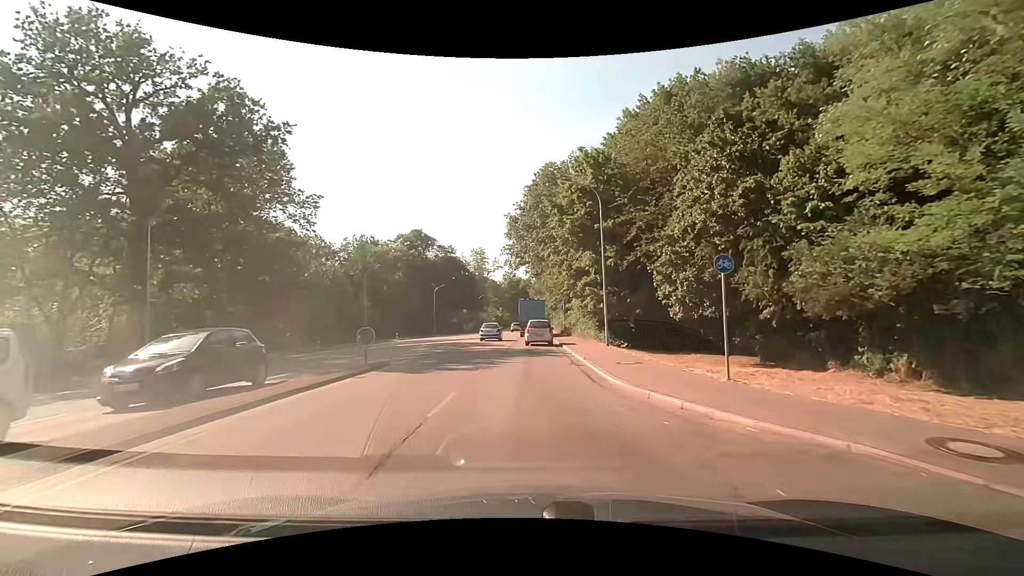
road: secondary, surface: asphalt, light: Day
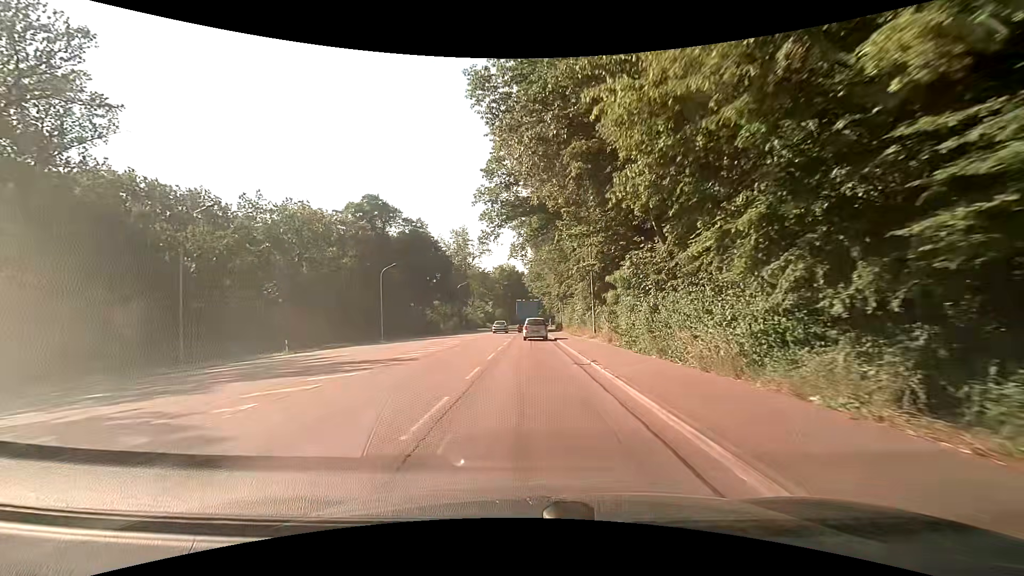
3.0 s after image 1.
(+0.3, +31.4) m; +1°
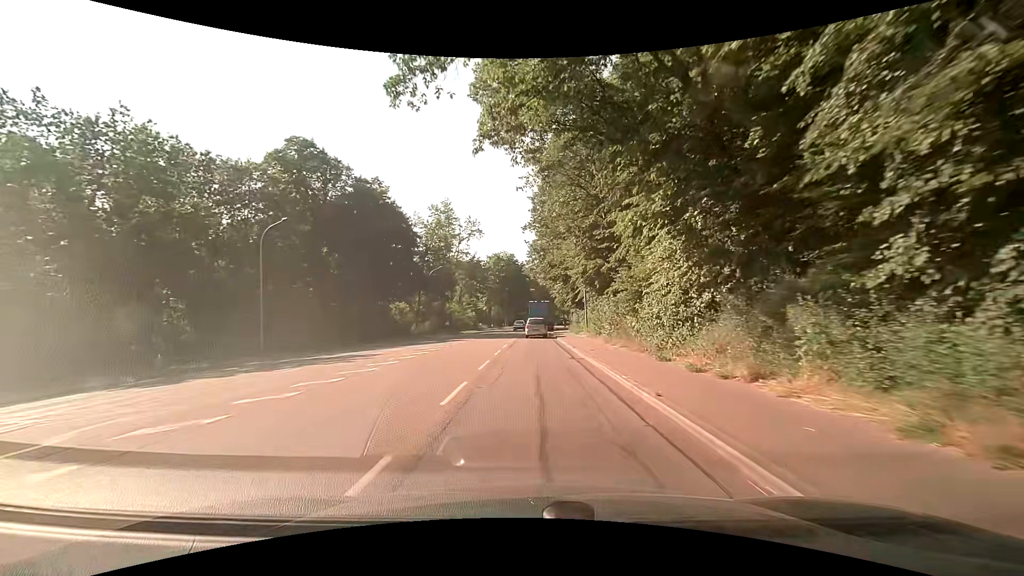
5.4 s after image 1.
(-0.2, +27.9) m; 0°
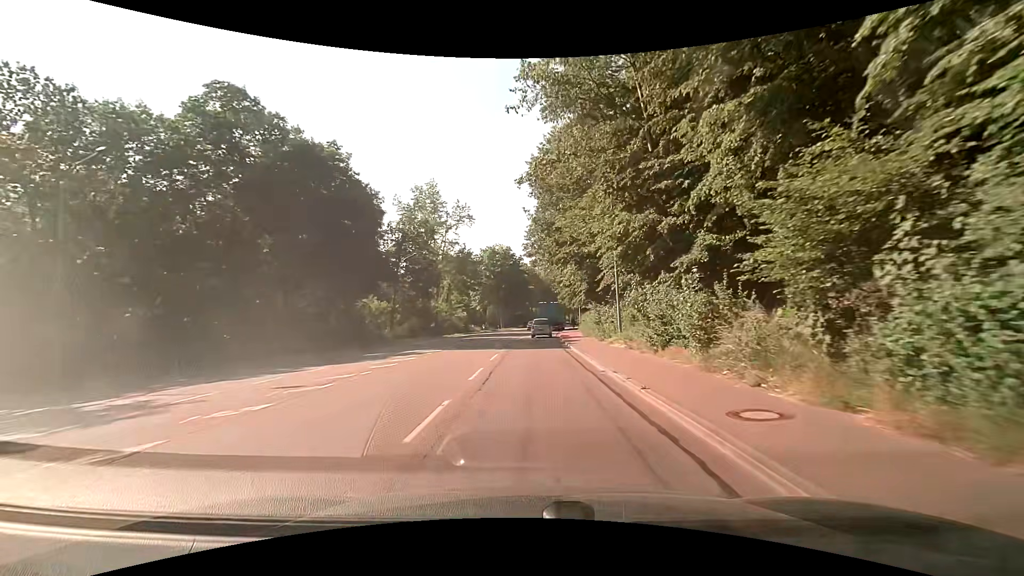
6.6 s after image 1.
(0.0, +14.4) m; 0°
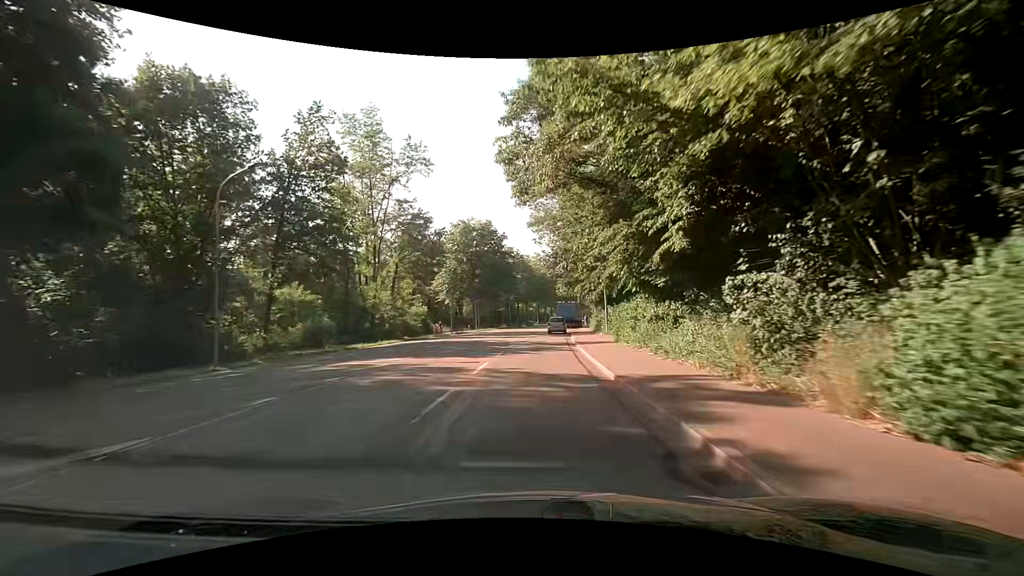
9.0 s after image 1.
(+0.1, +29.3) m; +1°
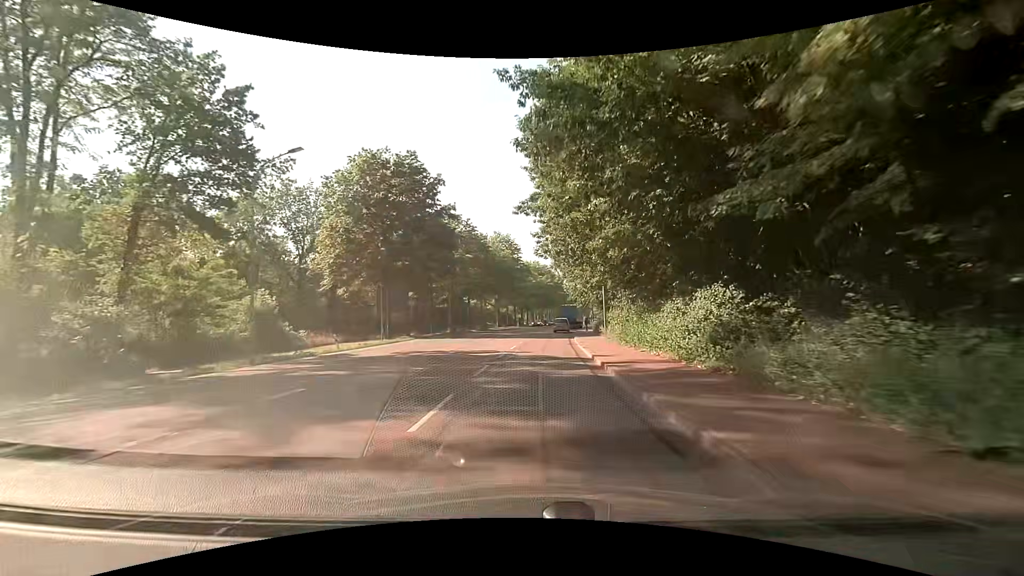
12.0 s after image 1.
(+1.2, +36.4) m; +4°
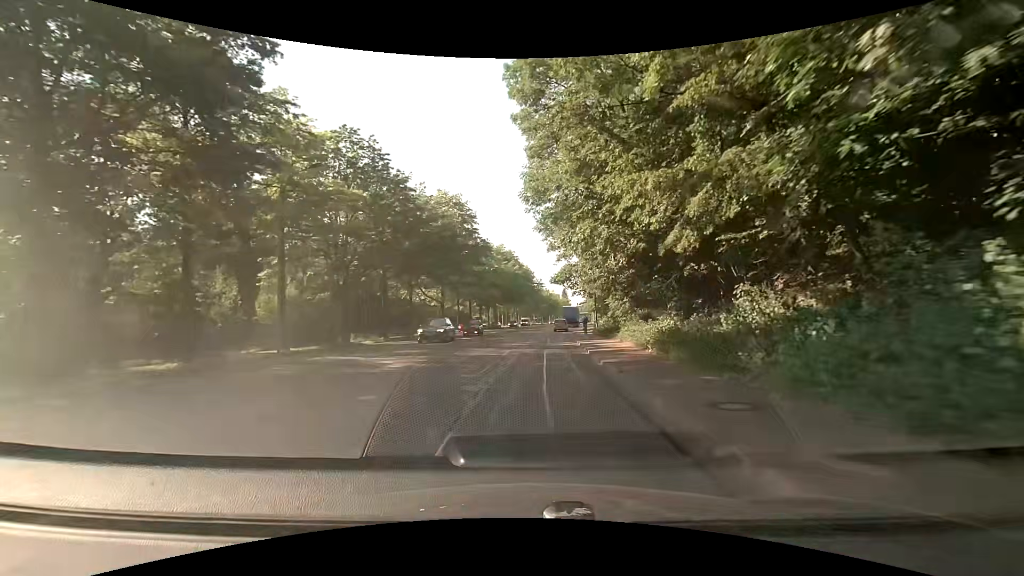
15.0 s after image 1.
(+1.0, +34.7) m; +4°
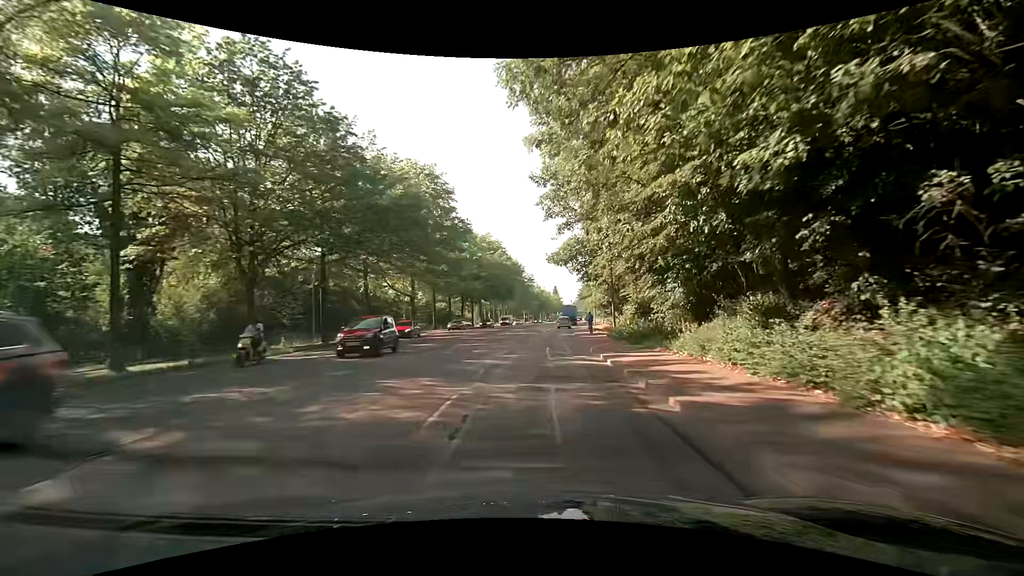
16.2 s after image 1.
(+0.1, +13.3) m; +1°
(0, +10) (0, +20) (+1, +30) (+1, +40) (+2, +50) (+3, +60) (+4, +70) (+6, +80) (+8, +89) (+11, +99) m
